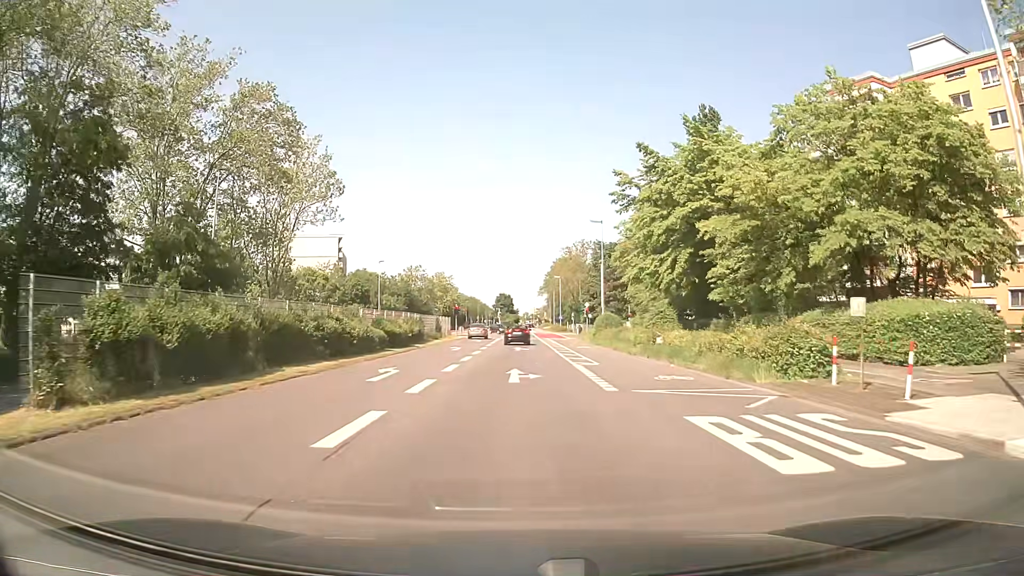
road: secondary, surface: asphalt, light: Day
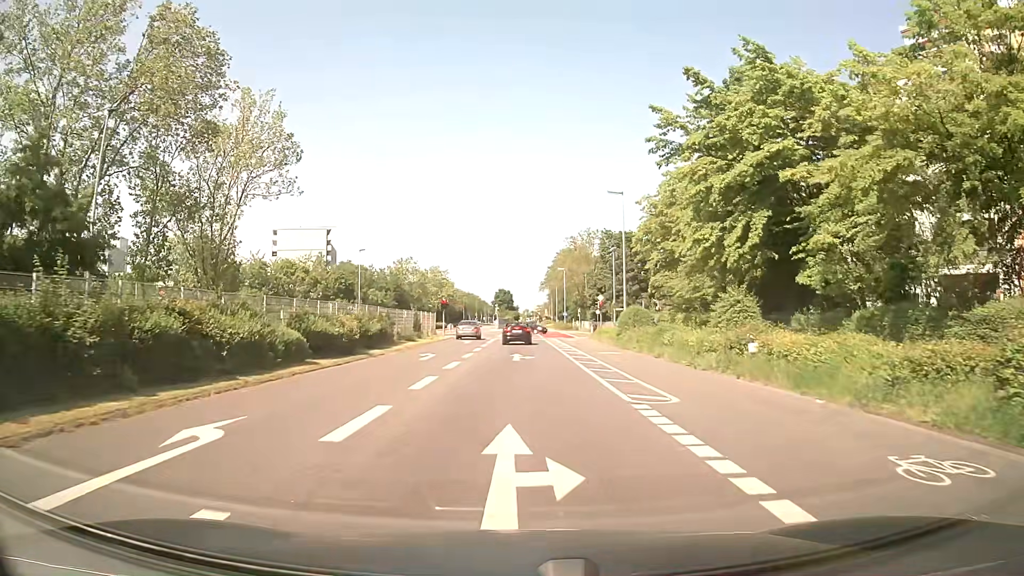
(0.0, +11.8) m; 0°
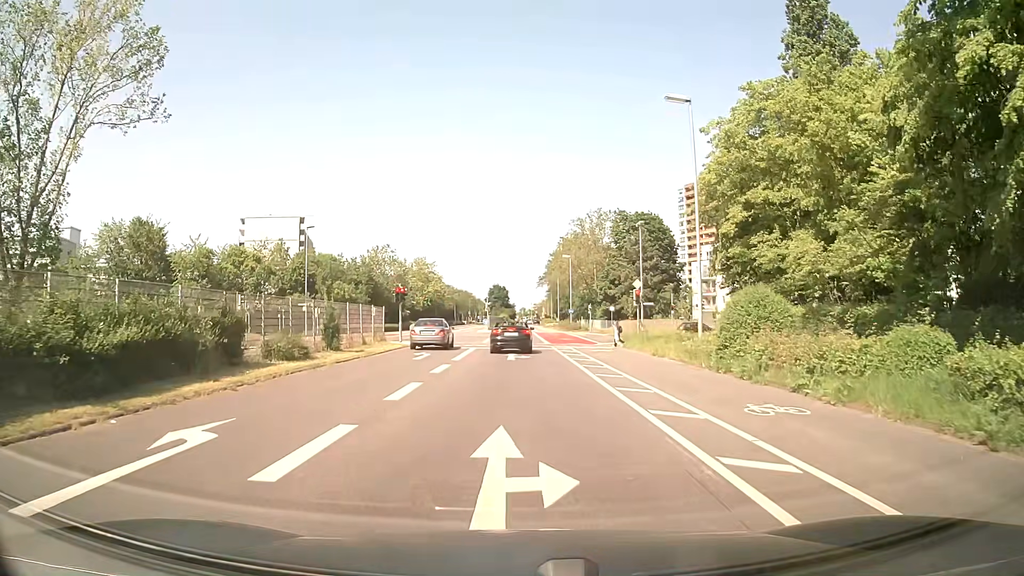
(0.0, +19.8) m; 0°
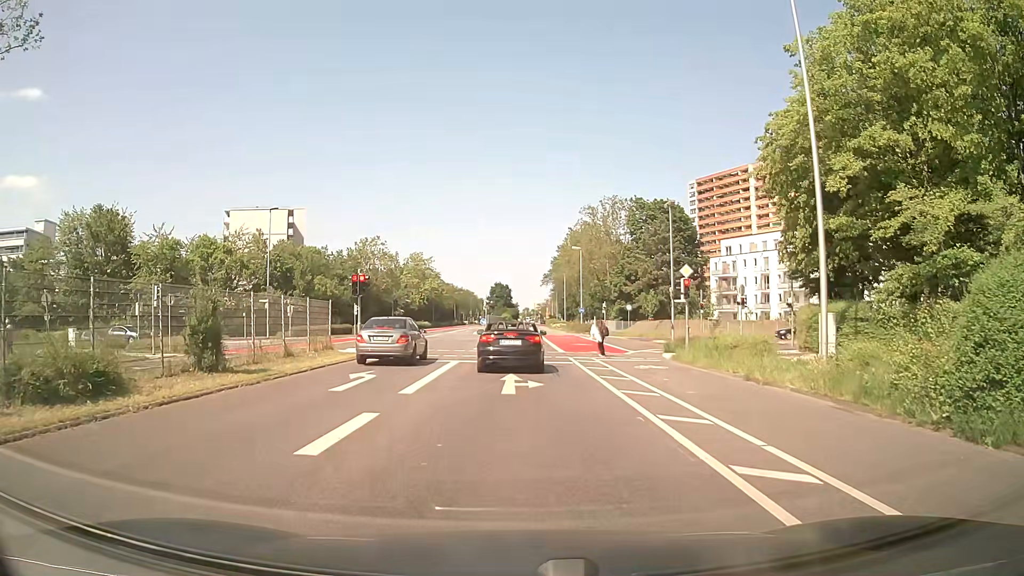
(0.0, +10.6) m; -1°
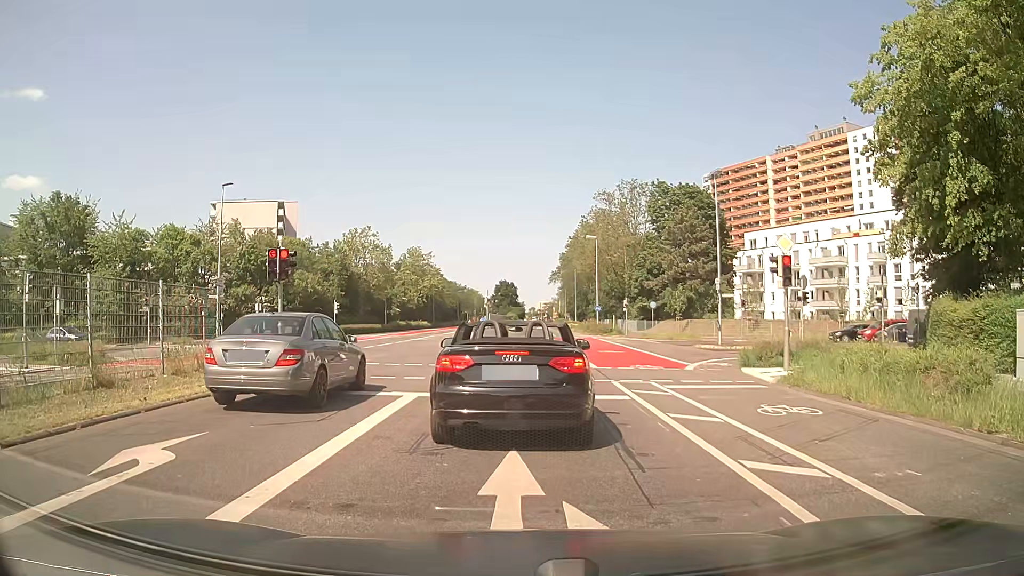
(0.0, +10.0) m; 0°
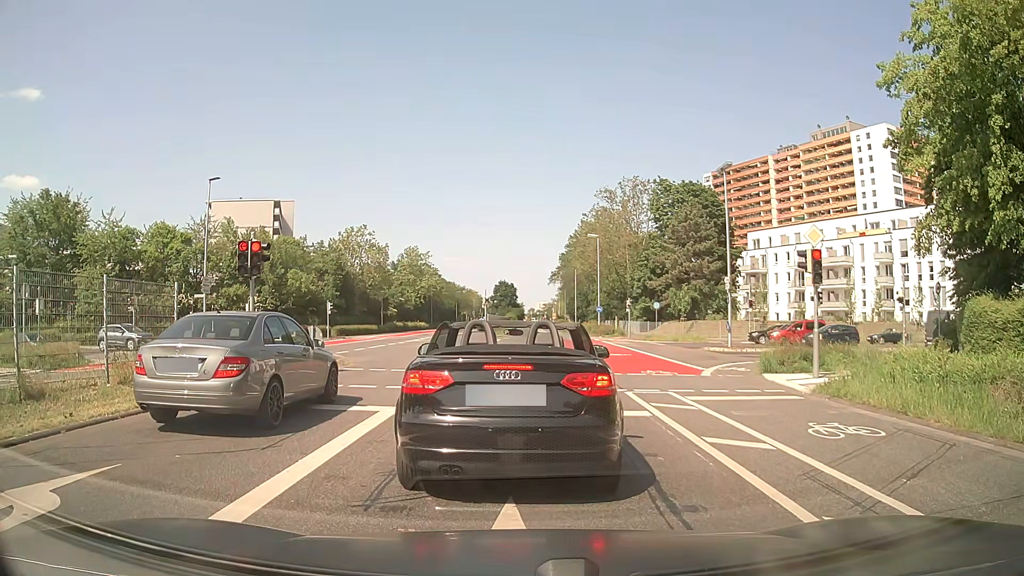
(0.0, +1.9) m; +1°
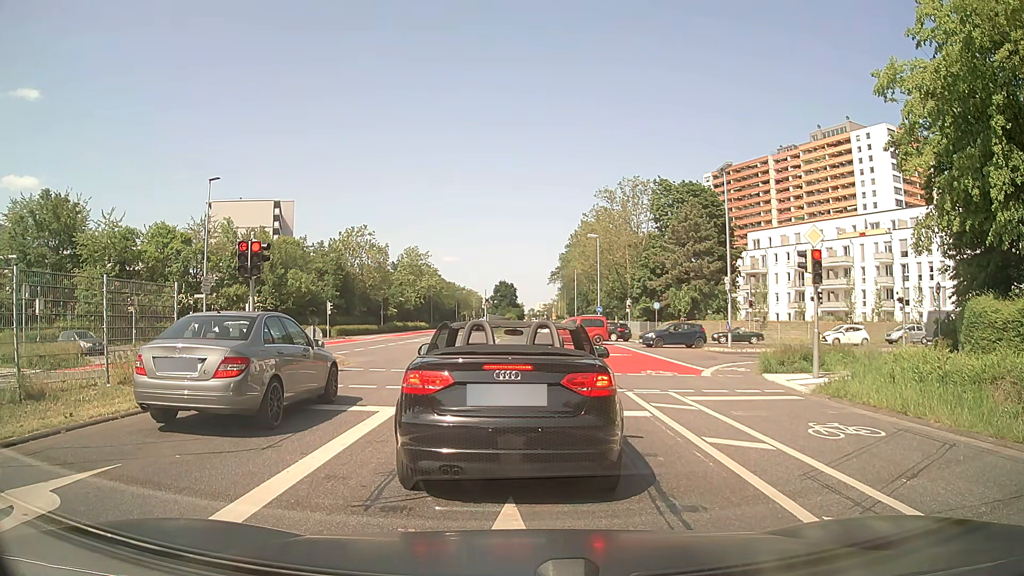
(0.0, 0.0) m; 0°
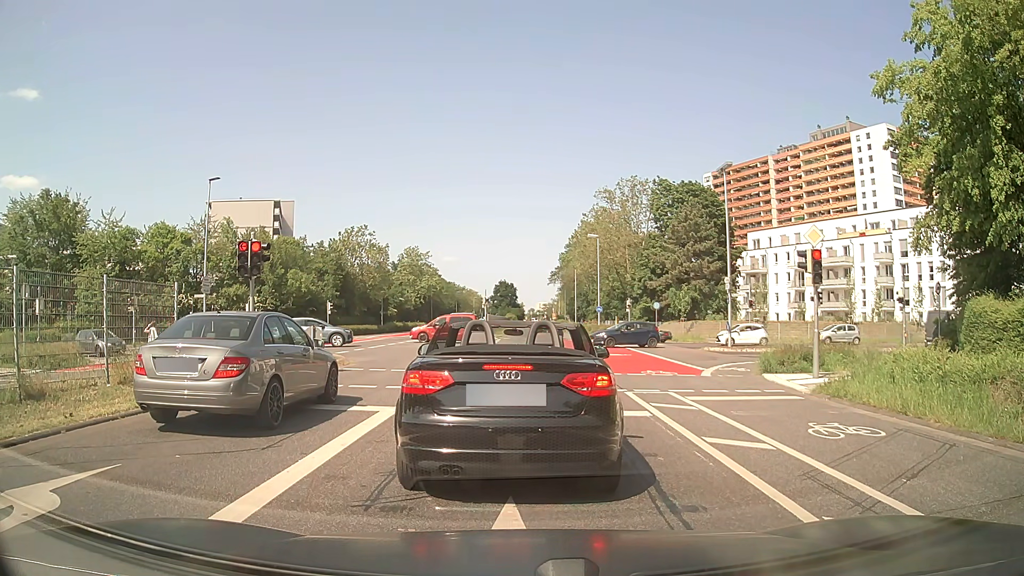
(0.0, 0.0) m; 0°
(0, +10) (0, +20) (0, +30) (0, +40) (0, +50) (0, +60) (0, +70) (0, +80) (0, +90) (0, +100) m
